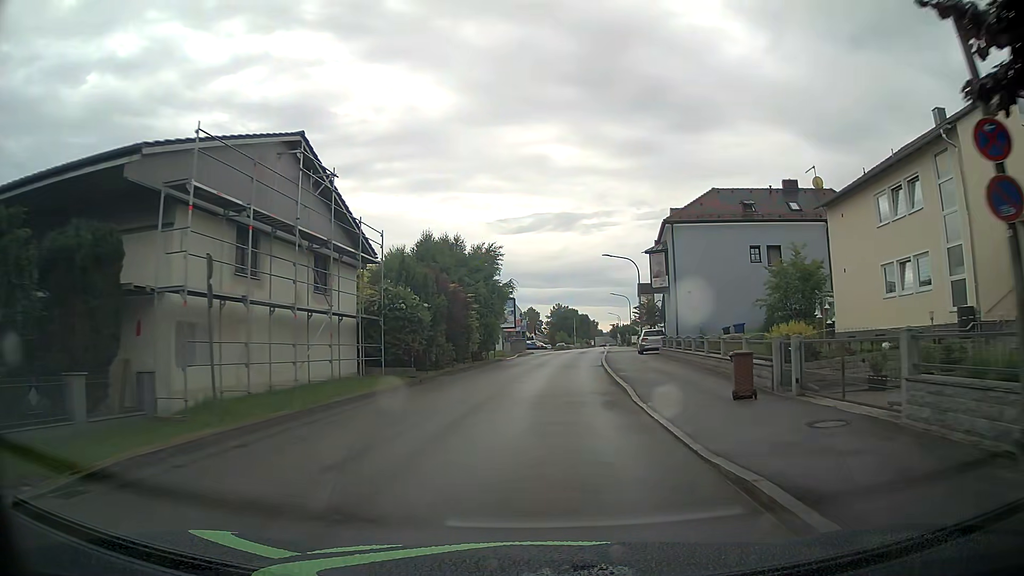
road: unclassified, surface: asphalt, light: Day
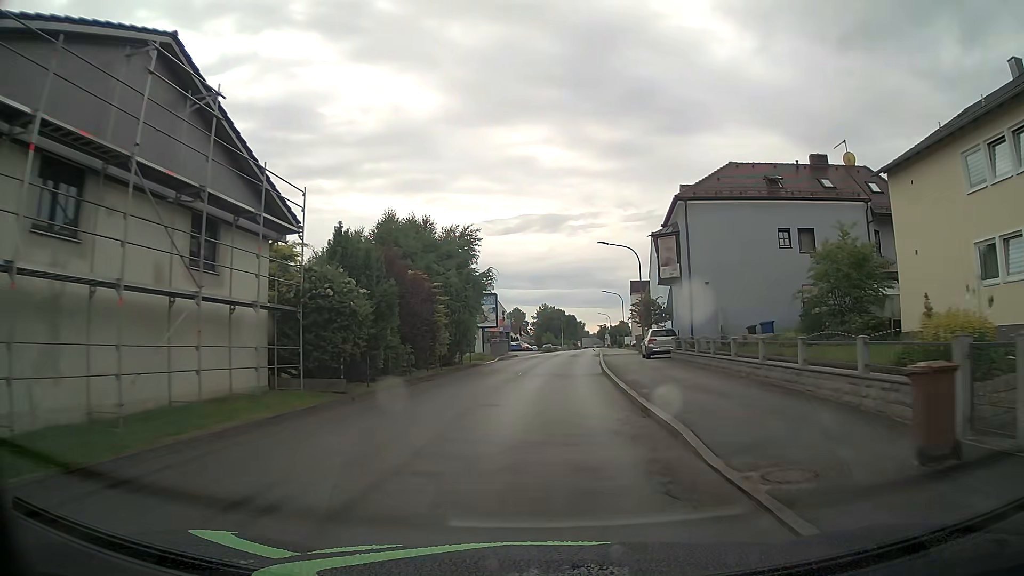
(+0.1, +7.3) m; +1°
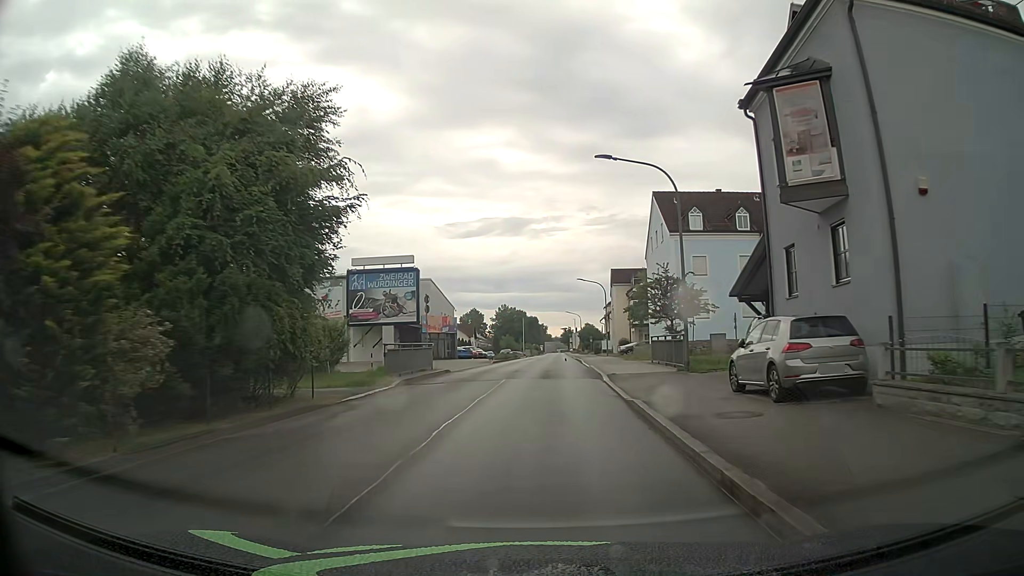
(+0.6, +22.1) m; +3°
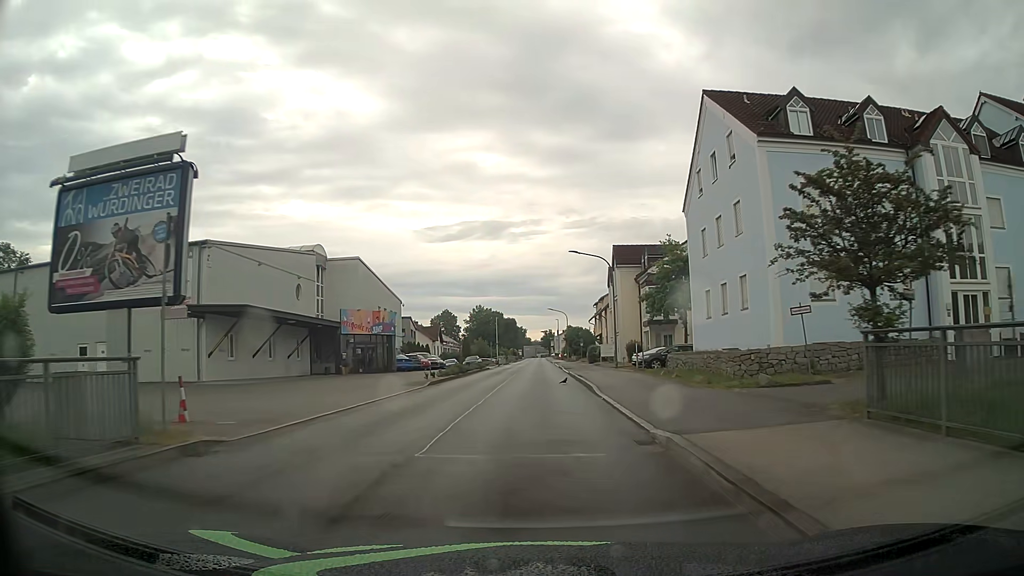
(+0.5, +22.3) m; +2°
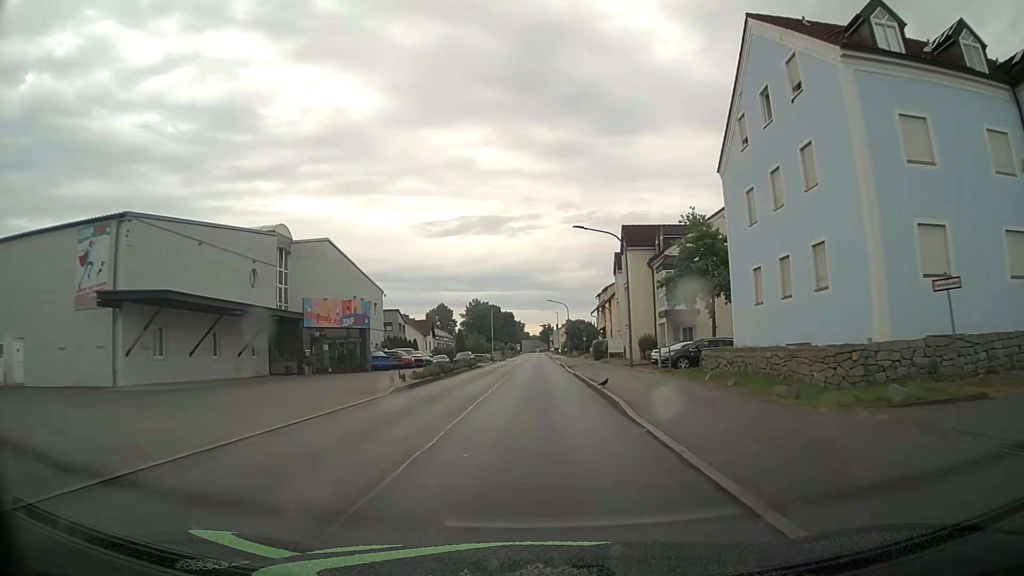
(0.0, +7.4) m; 0°
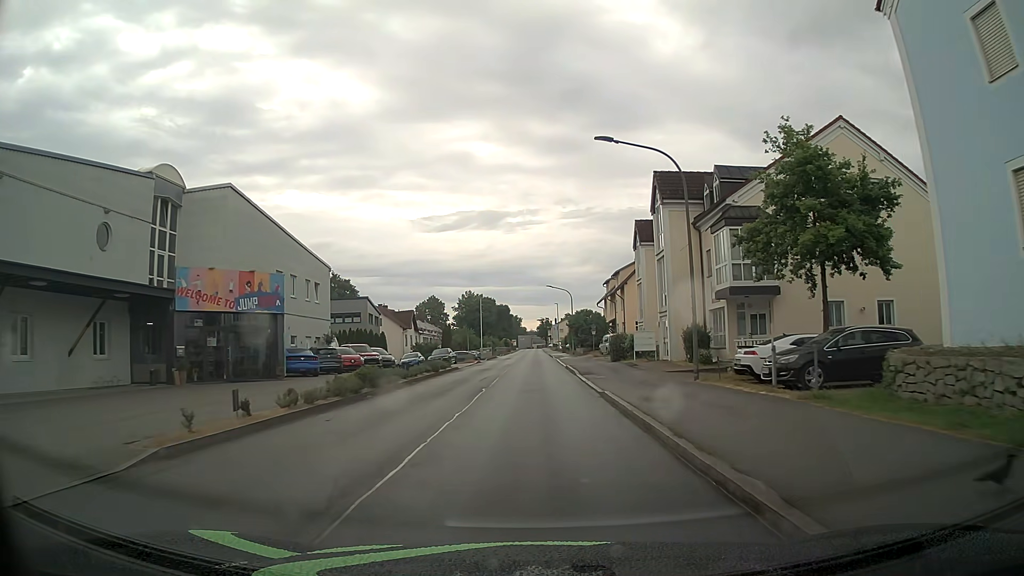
(0.0, +15.0) m; 0°
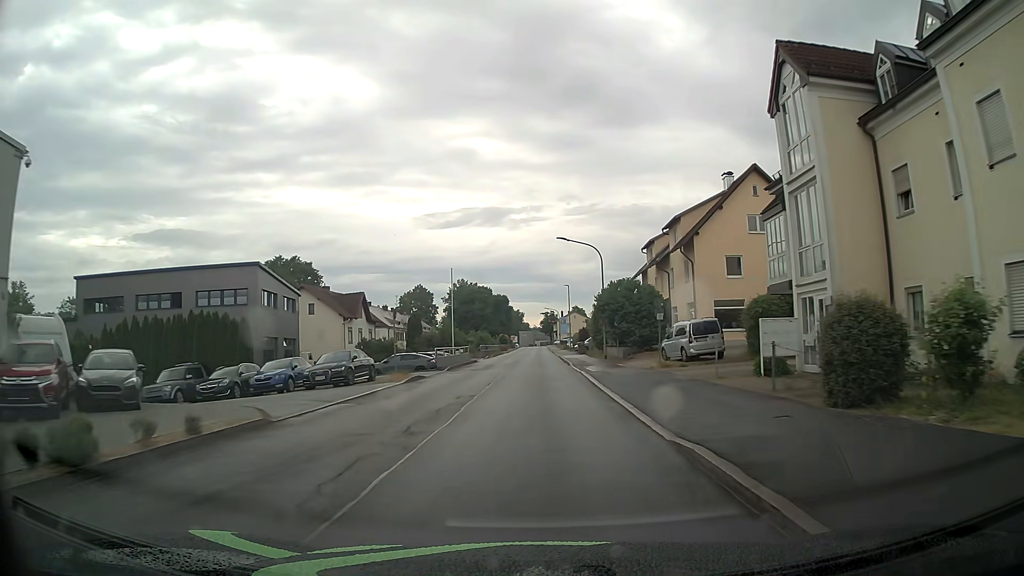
(+0.1, +30.7) m; 0°
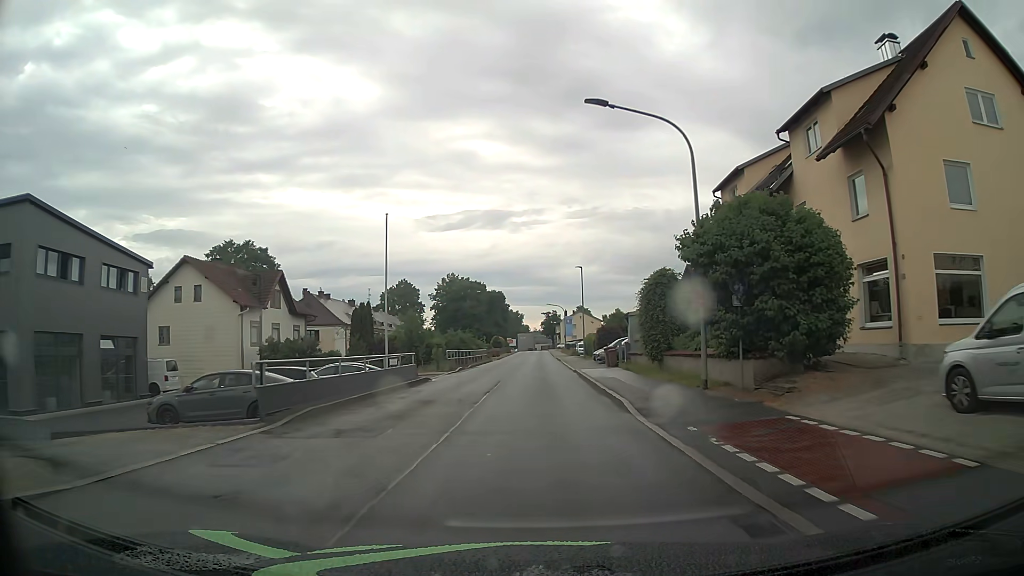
(0.0, +23.6) m; 0°
(0, +10) (0, +20) (0, +30) (0, +40) (0, +50) (0, +60) (0, +70) (0, +80) (0, +90) (0, +100) m
